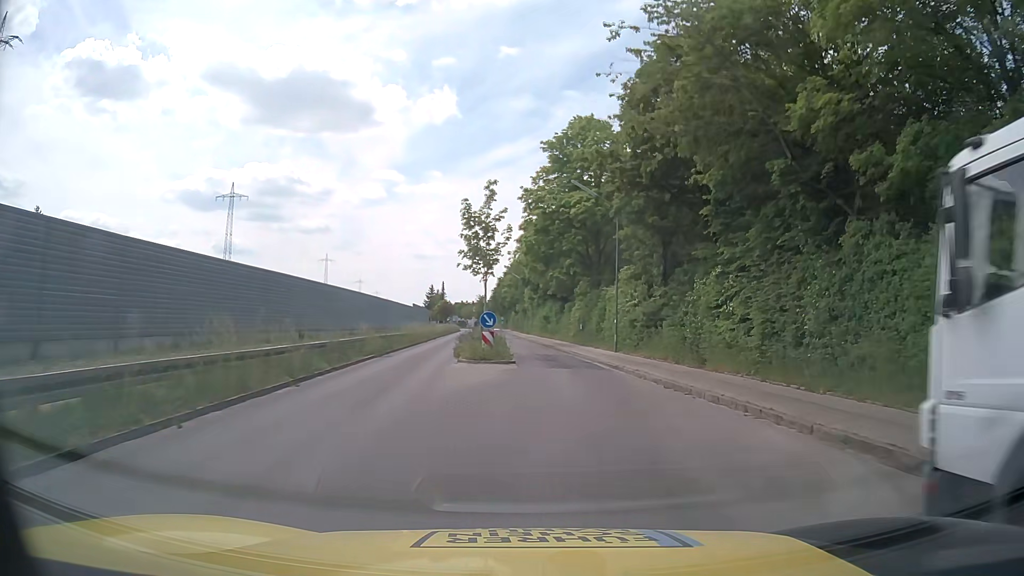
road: tertiary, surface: asphalt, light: Day
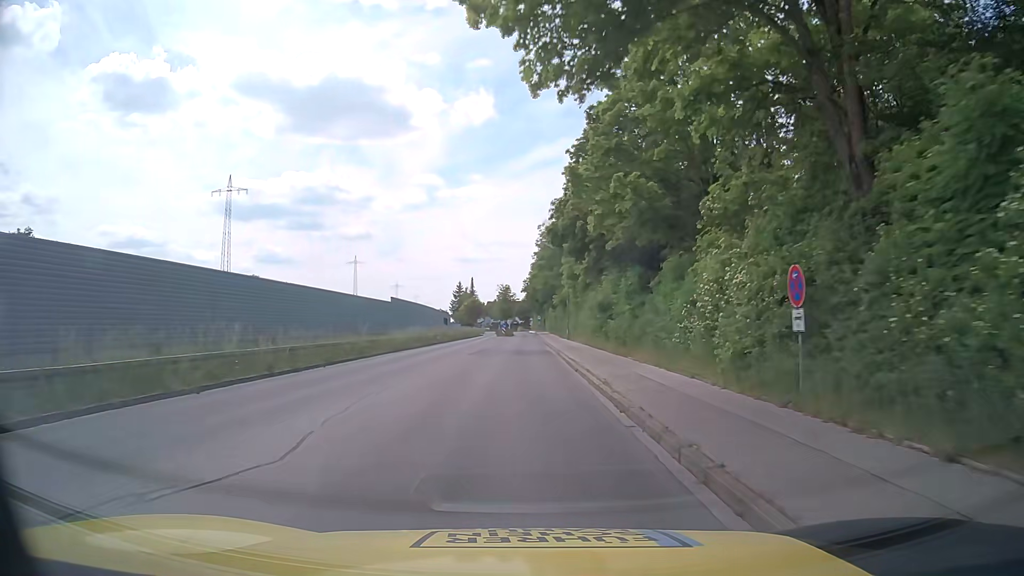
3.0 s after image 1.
(+0.8, +36.7) m; -4°
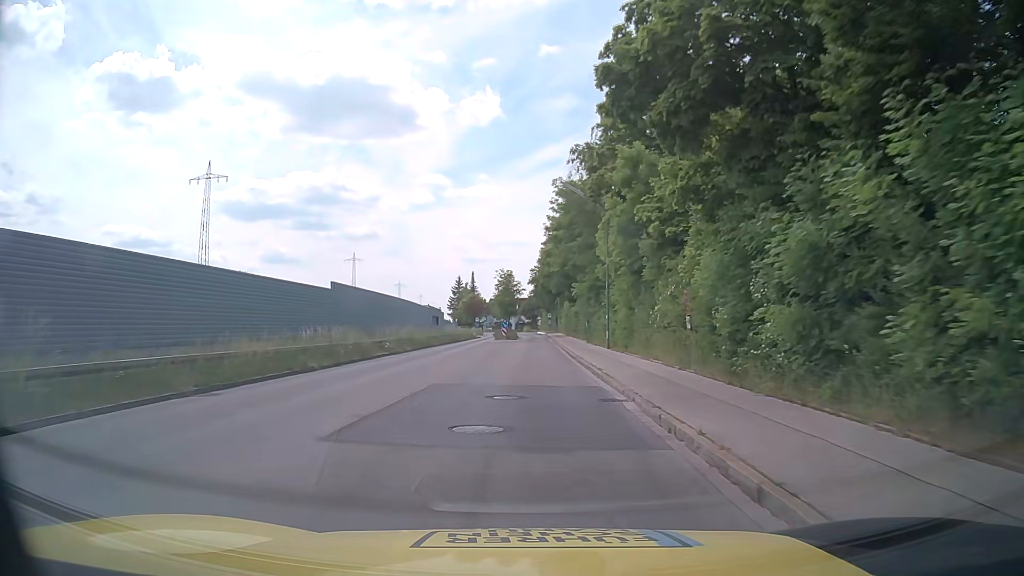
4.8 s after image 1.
(-0.3, +23.2) m; -1°
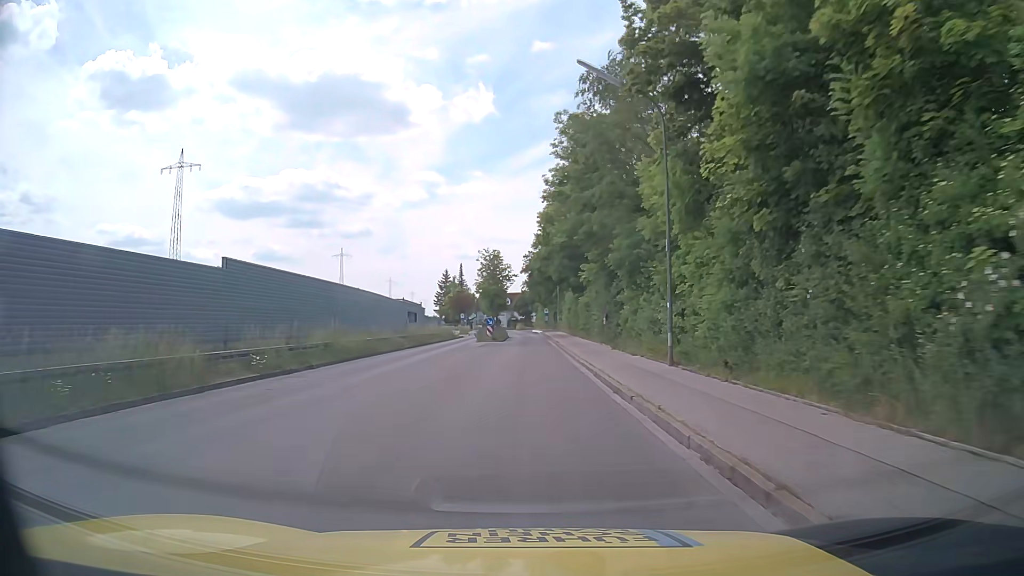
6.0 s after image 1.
(+0.2, +15.8) m; +1°
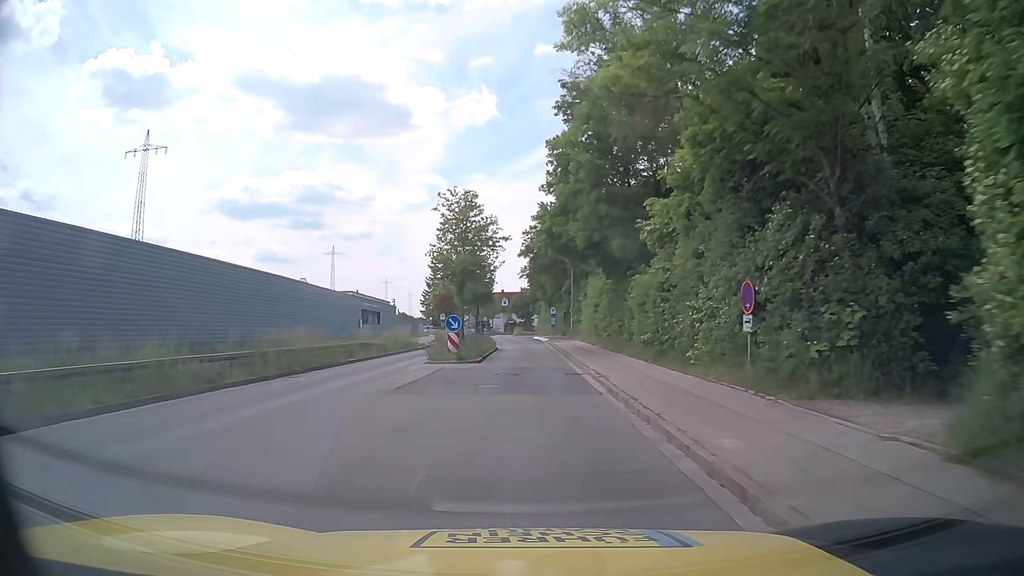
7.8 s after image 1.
(+0.2, +23.8) m; 0°
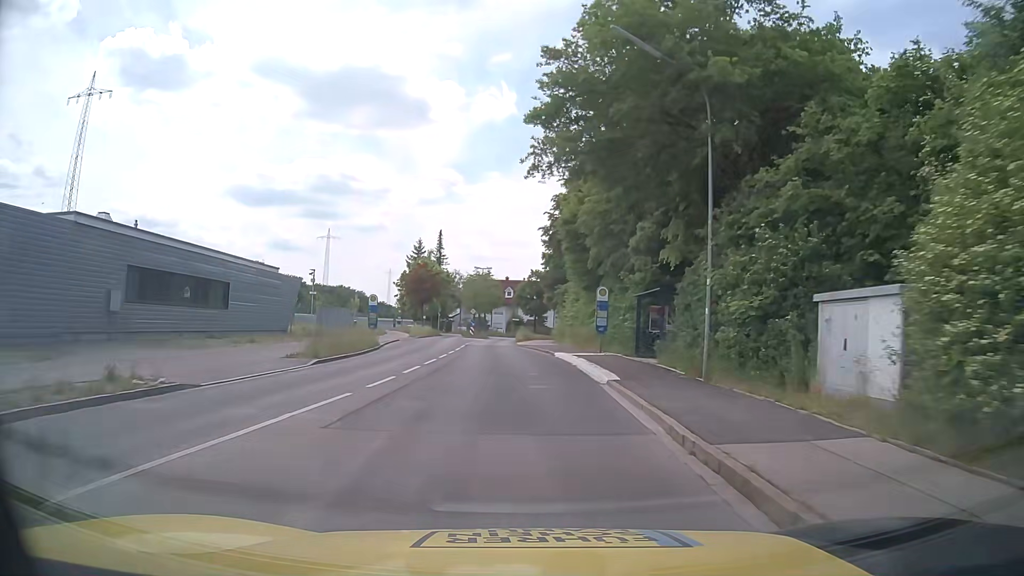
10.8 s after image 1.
(-0.2, +39.0) m; -1°
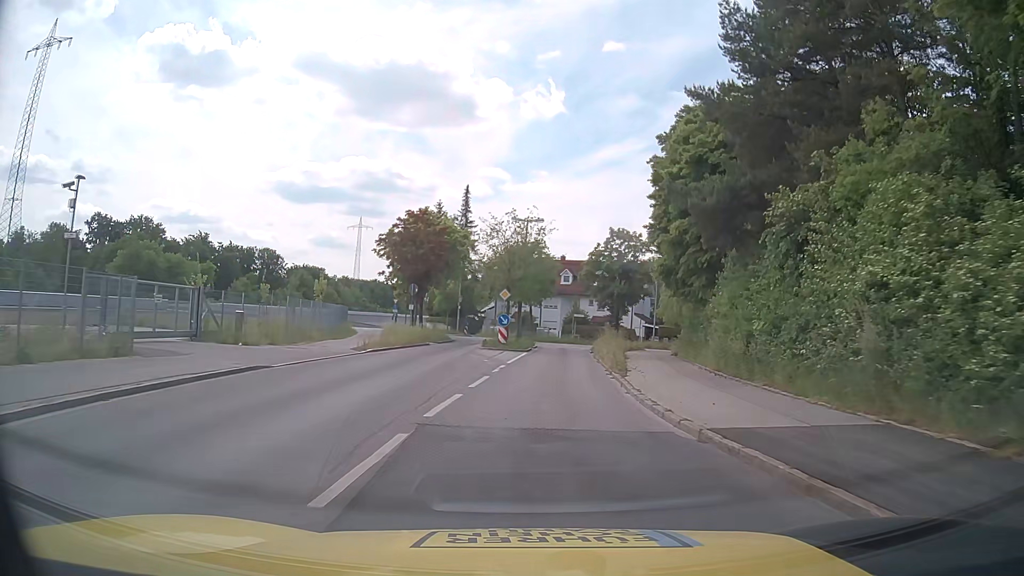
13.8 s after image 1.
(-1.9, +36.1) m; -4°
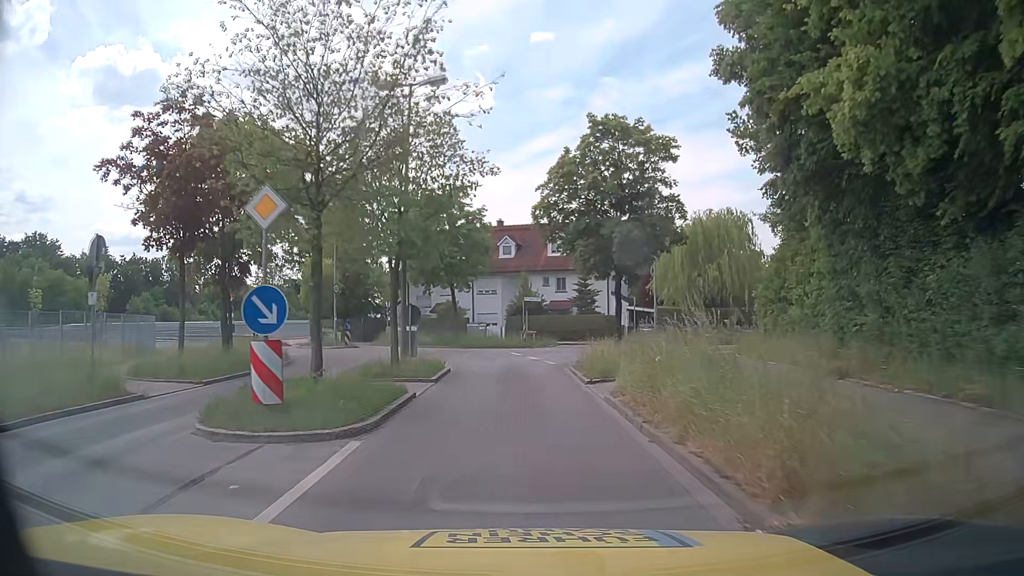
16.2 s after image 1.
(+1.2, +25.2) m; +5°
(0, +10) (0, +20) (-2, +30) (-6, +39) (-13, +46) (-20, +53) (-24, +63) (-25, +72) (-26, +82) (-27, +92) m
